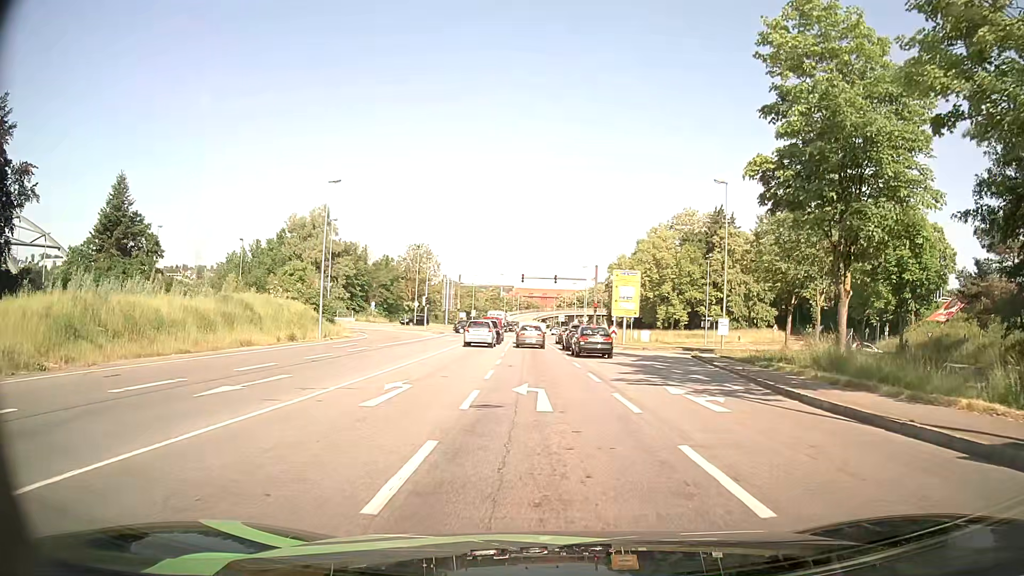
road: primary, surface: asphalt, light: Day
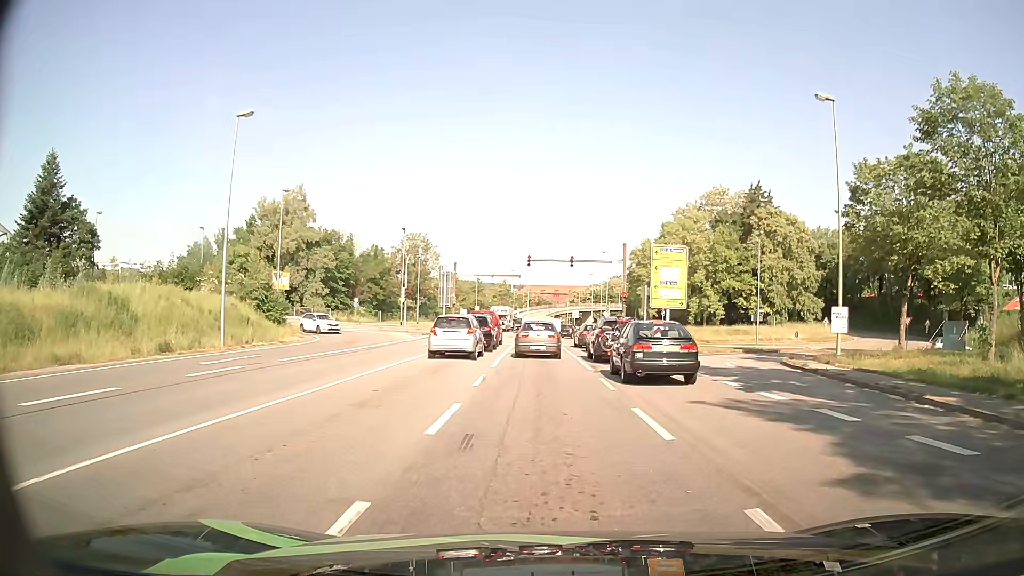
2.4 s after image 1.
(-0.2, +14.6) m; -1°
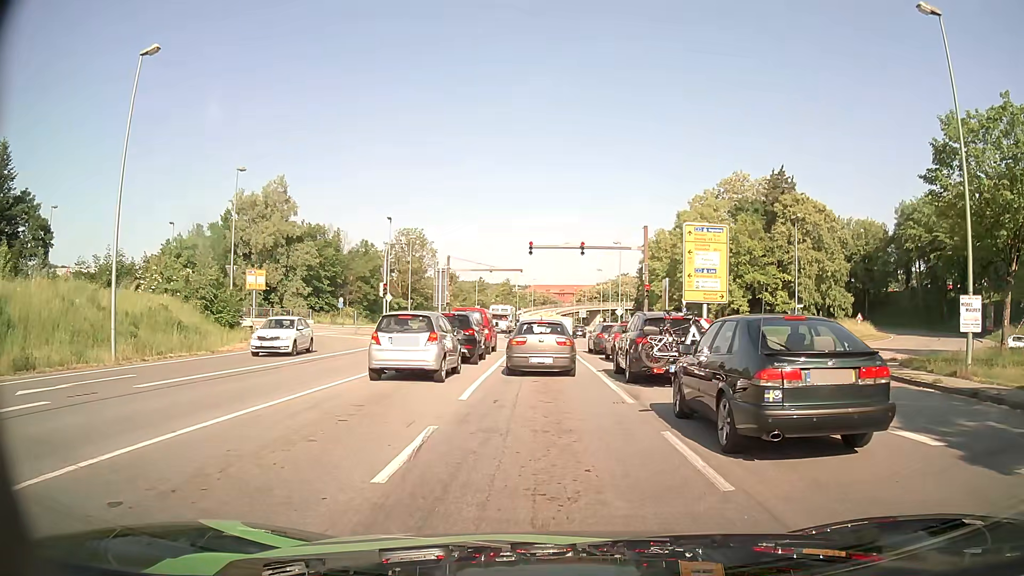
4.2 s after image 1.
(-0.1, +8.3) m; -1°
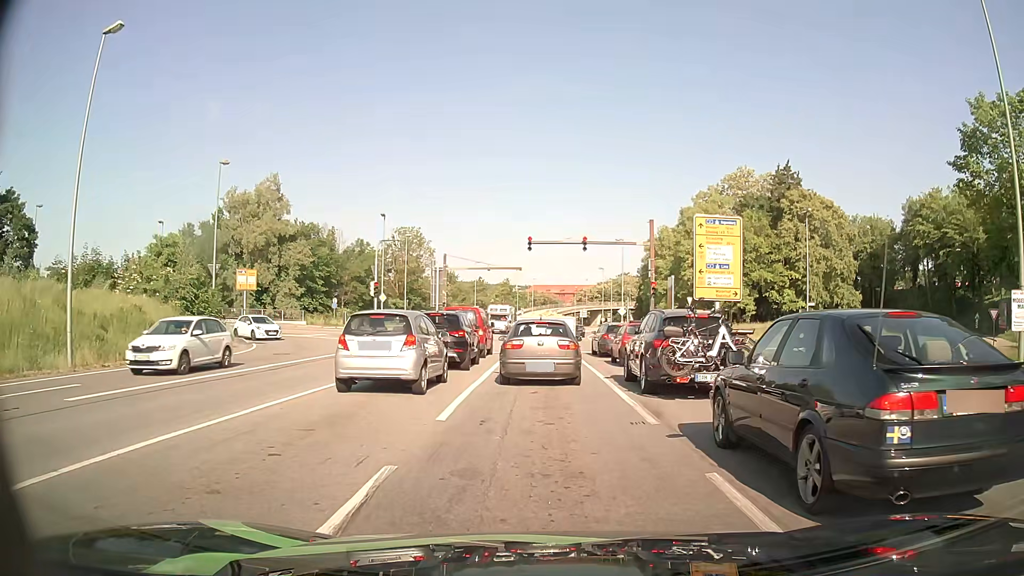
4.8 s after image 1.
(0.0, +2.3) m; +1°
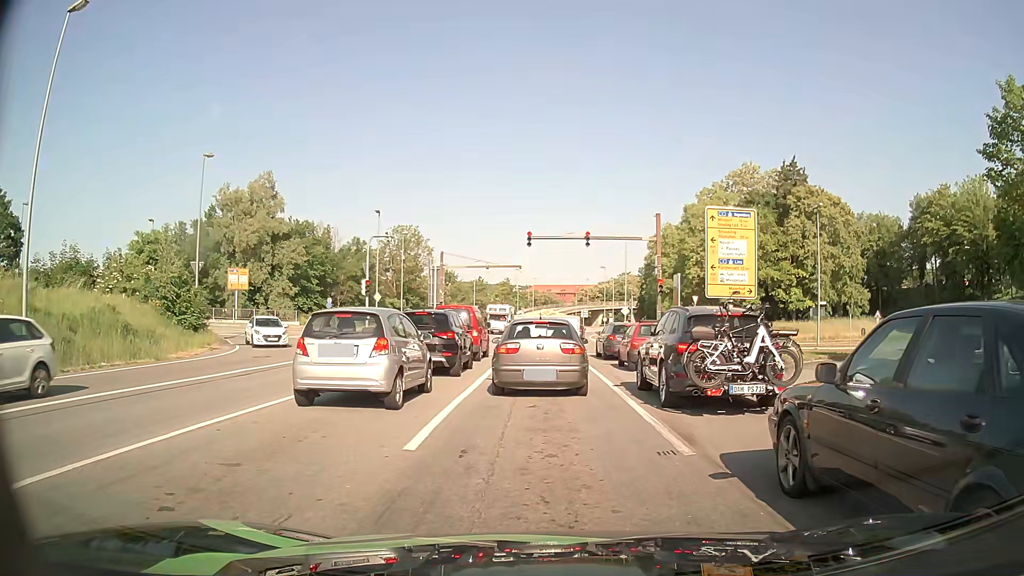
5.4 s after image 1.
(0.0, +2.1) m; -1°
